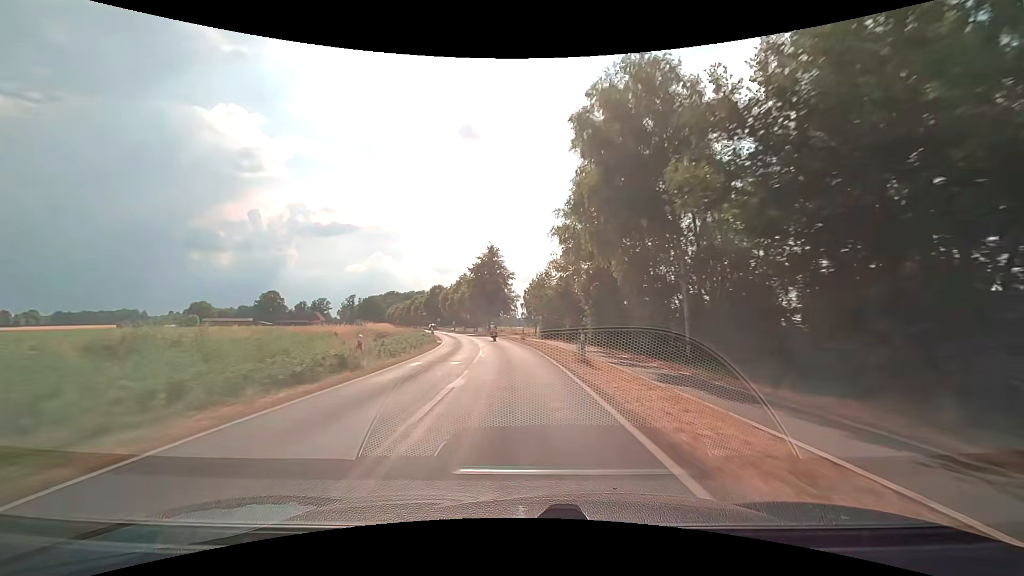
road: secondary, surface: asphalt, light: Day
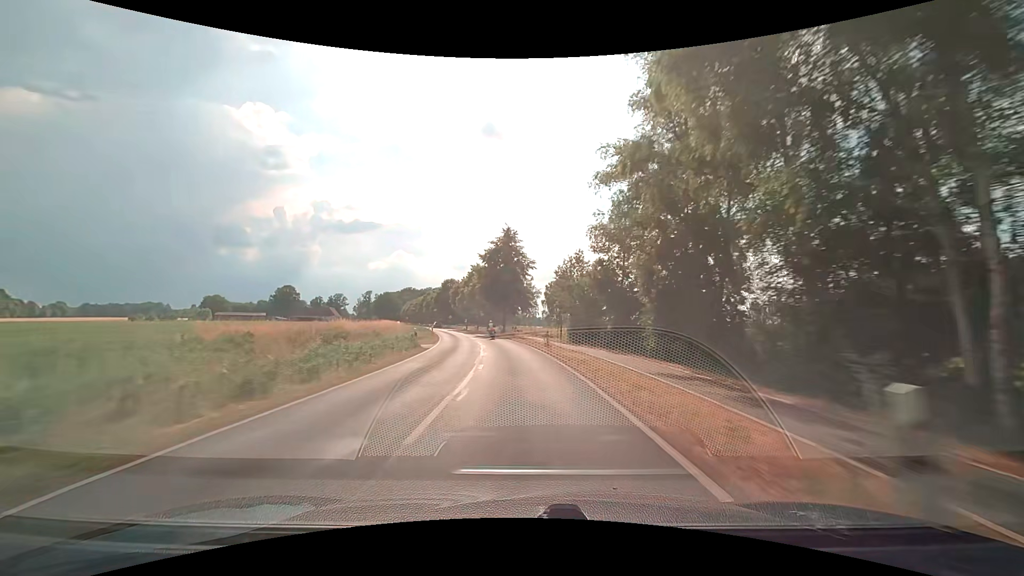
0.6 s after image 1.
(-0.3, +13.2) m; -3°
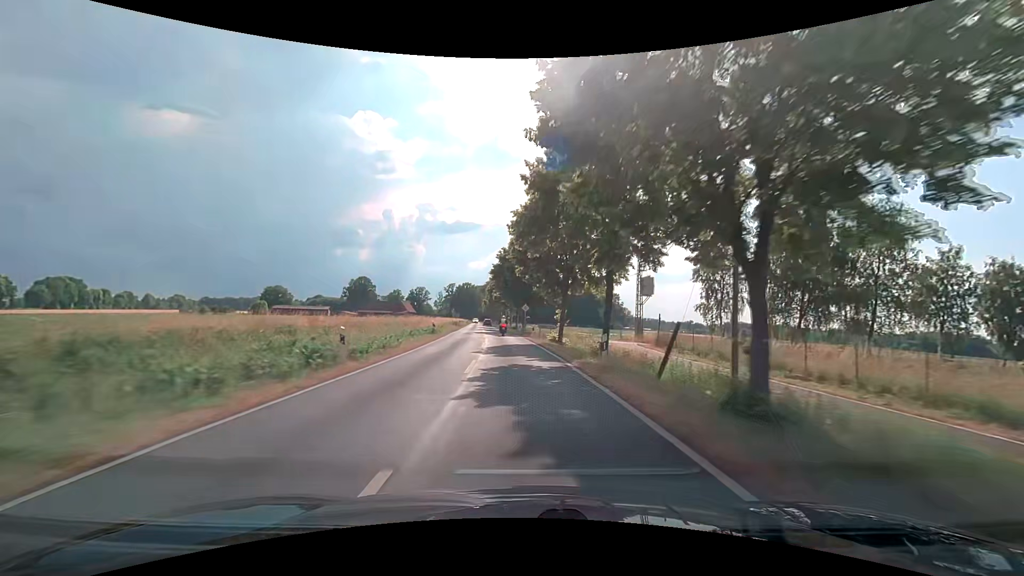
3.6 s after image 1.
(-6.5, +64.9) m; -11°
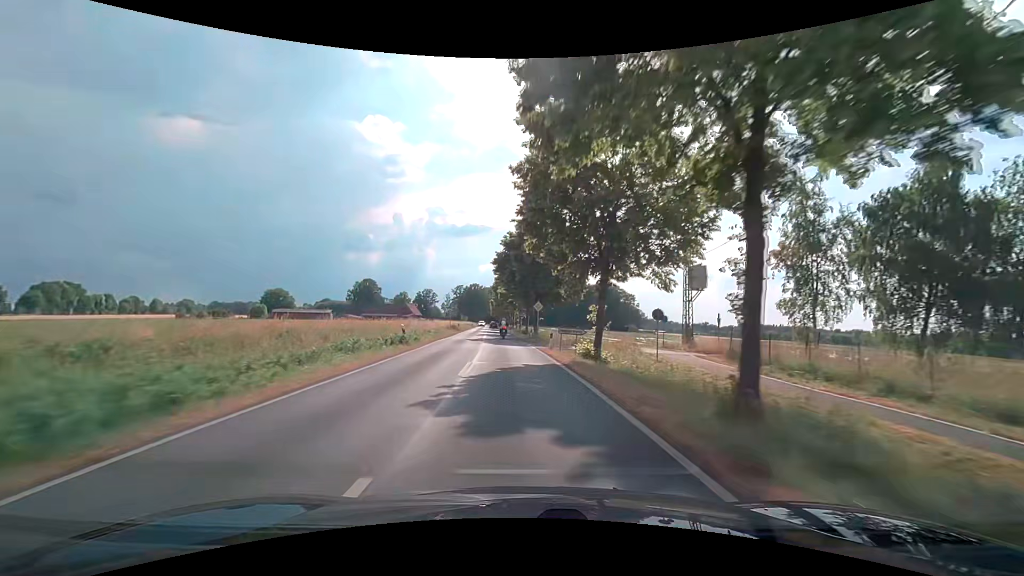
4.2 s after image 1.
(-0.1, +12.1) m; -1°
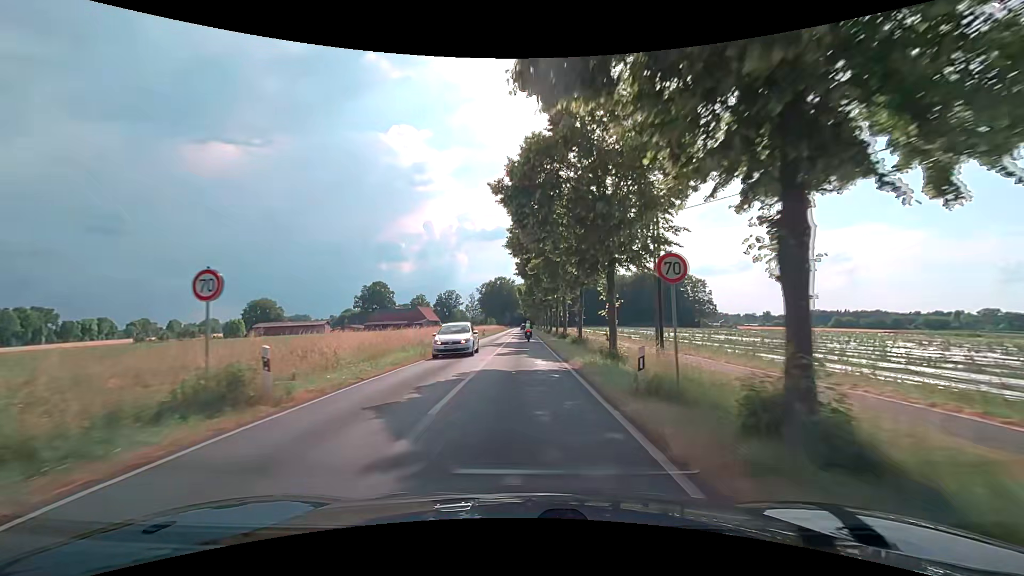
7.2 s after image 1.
(-2.9, +52.1) m; -5°
(0, +10) (0, +20) (0, +30) (0, +40) (0, +50) (0, +60) (0, +70) (0, +80) (0, +90) (0, +100) m
